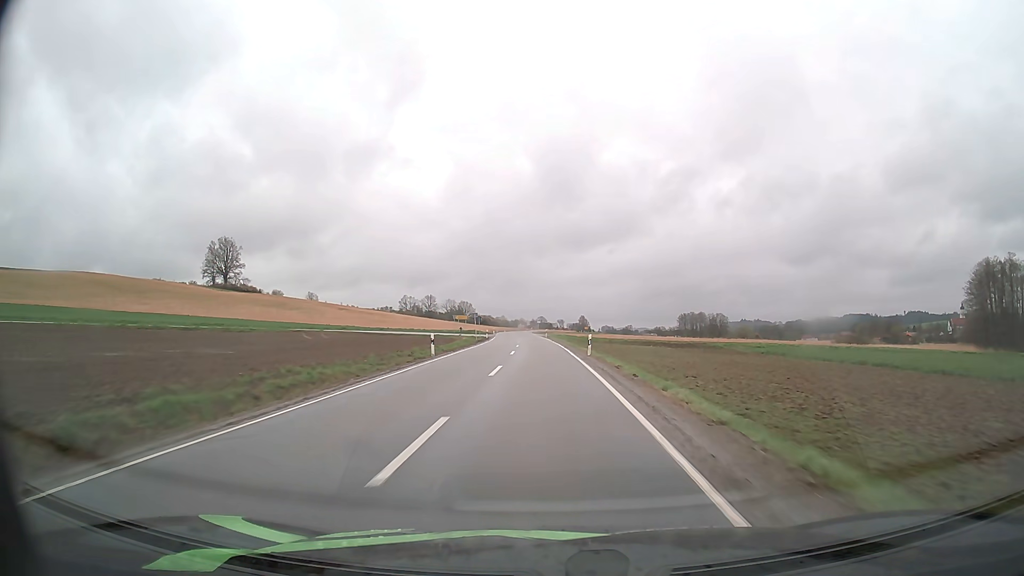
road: secondary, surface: asphalt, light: Day
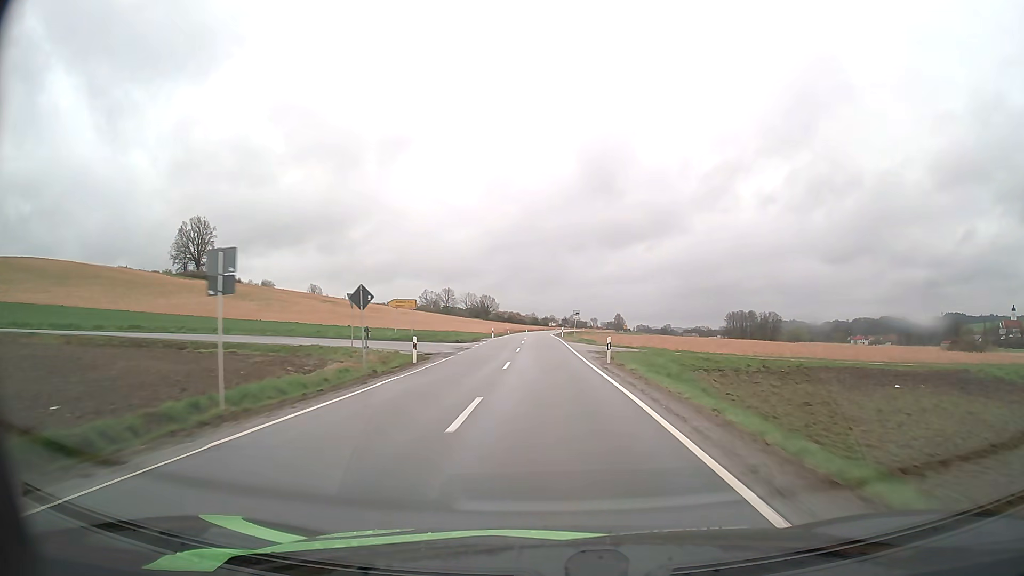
(-1.3, +57.2) m; -3°
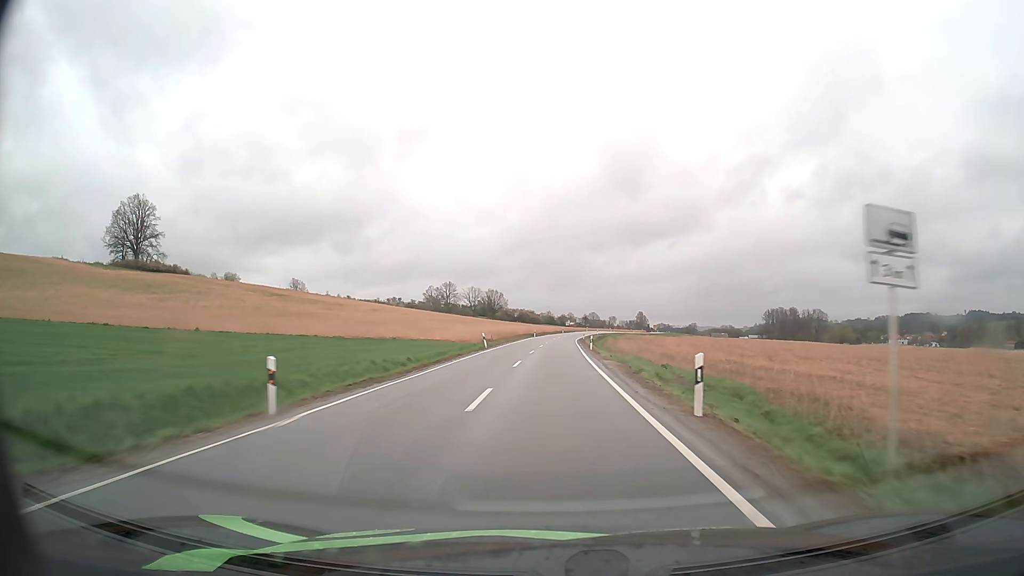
(-0.5, +57.2) m; -1°
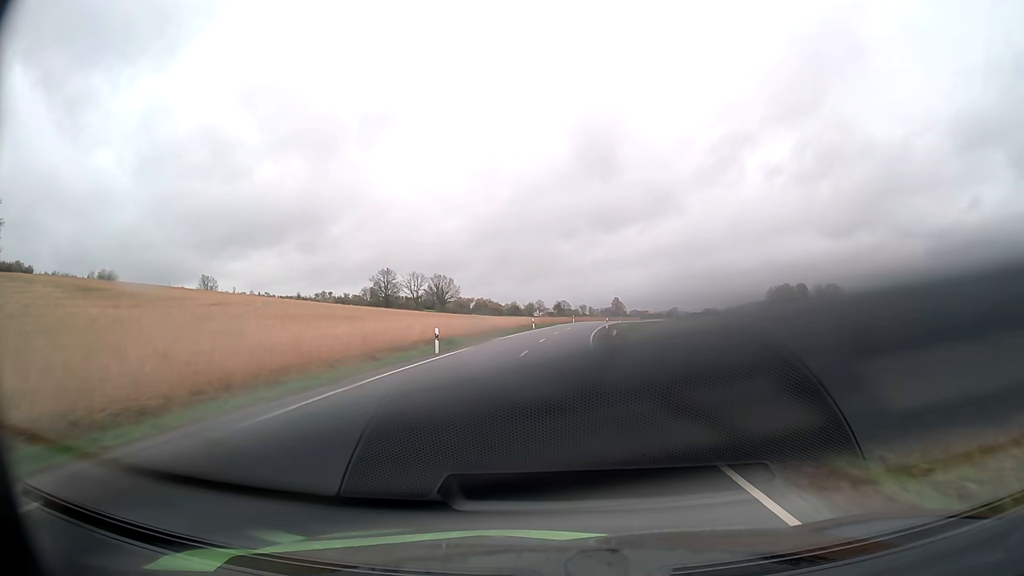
(+1.2, +71.0) m; +3°
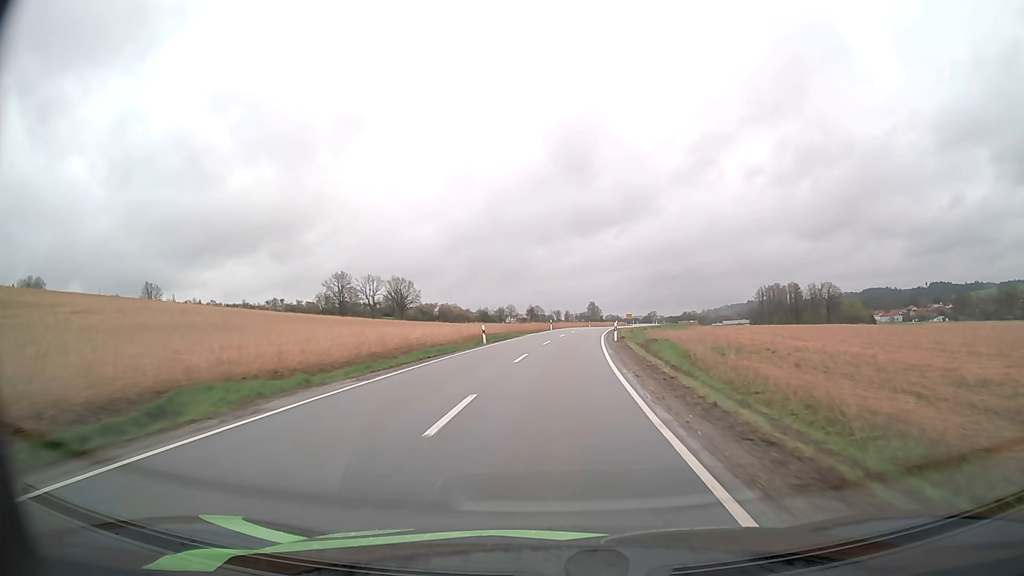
(+0.5, +28.4) m; +2°
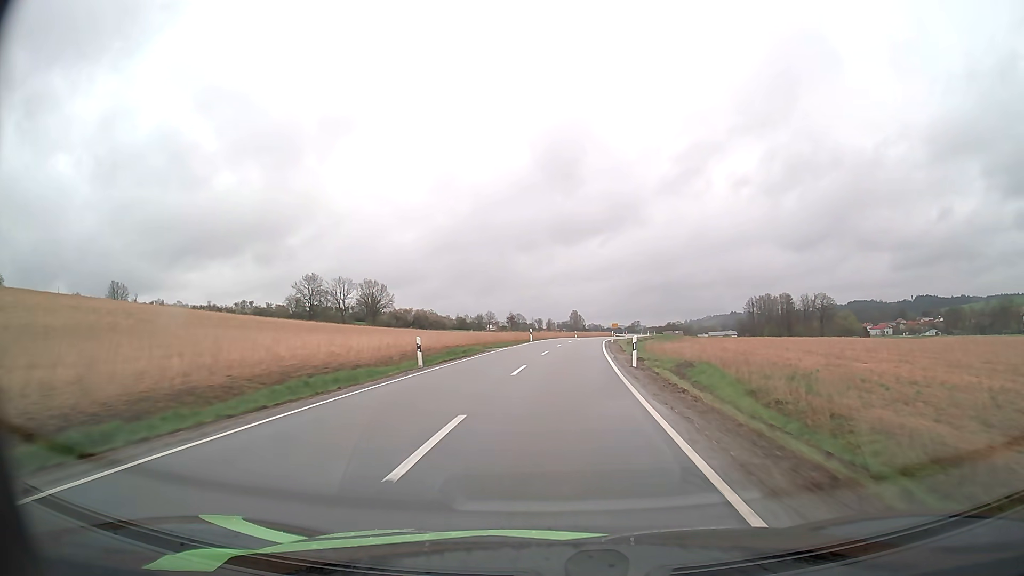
(+0.1, +14.0) m; +1°
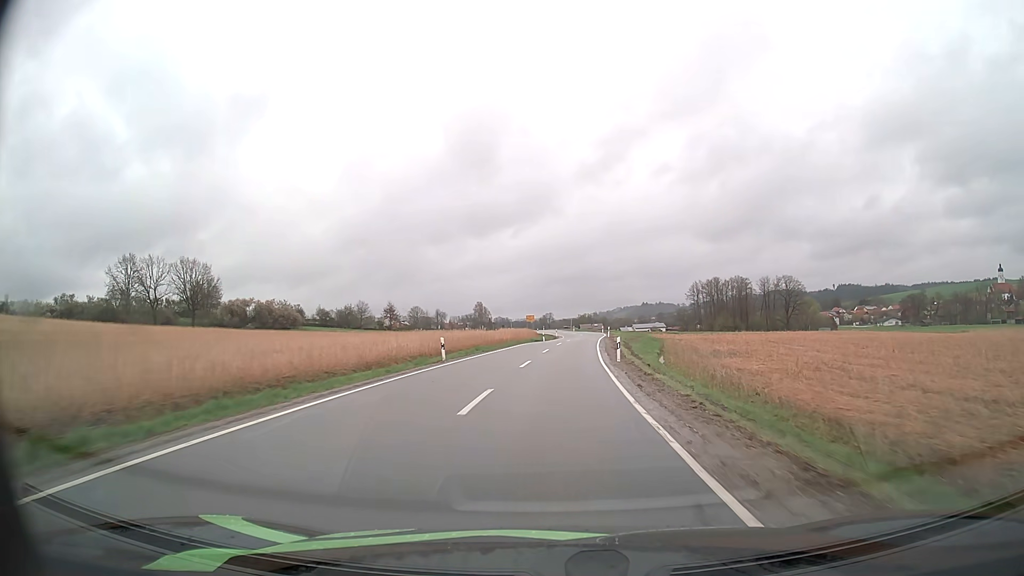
(+4.3, +66.7) m; +8°
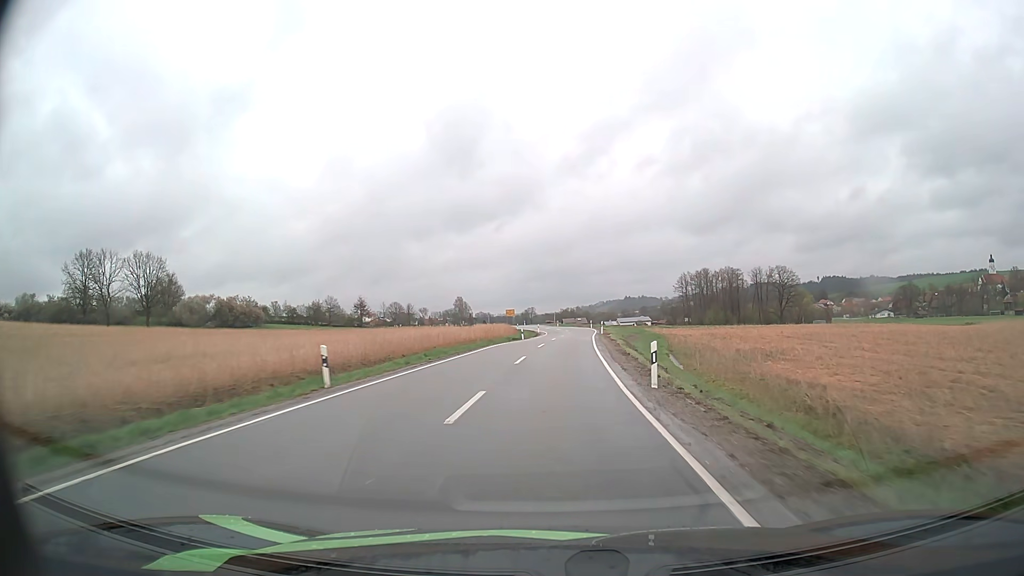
(+0.2, +12.8) m; +2°
(0, +10) (0, +20) (+1, +30) (+1, +40) (+2, +50) (+2, +60) (+3, +70) (+3, +80) (+3, +90) (+2, +100) m
